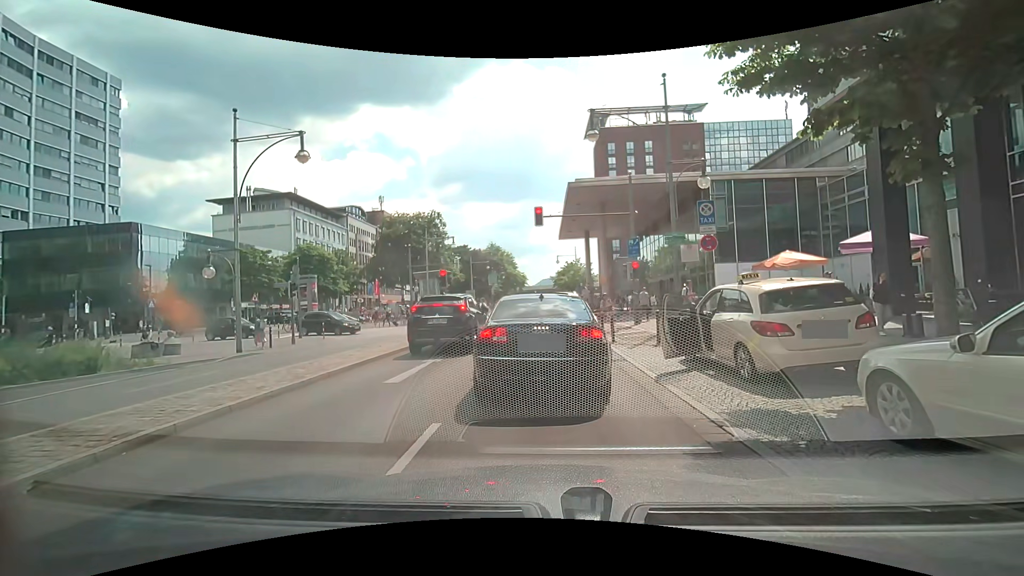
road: primary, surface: asphalt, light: Day
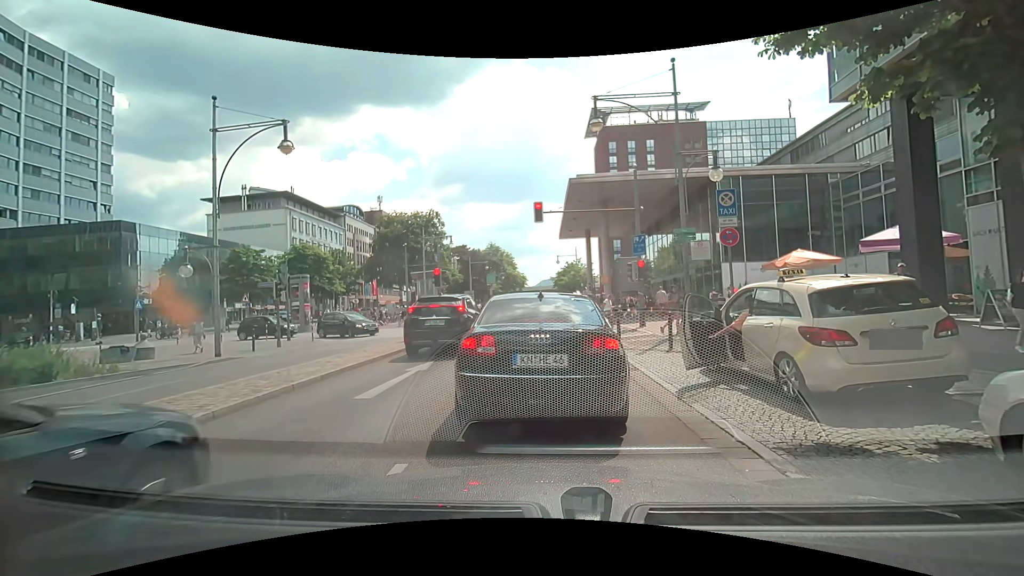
(0.0, +1.3) m; 0°
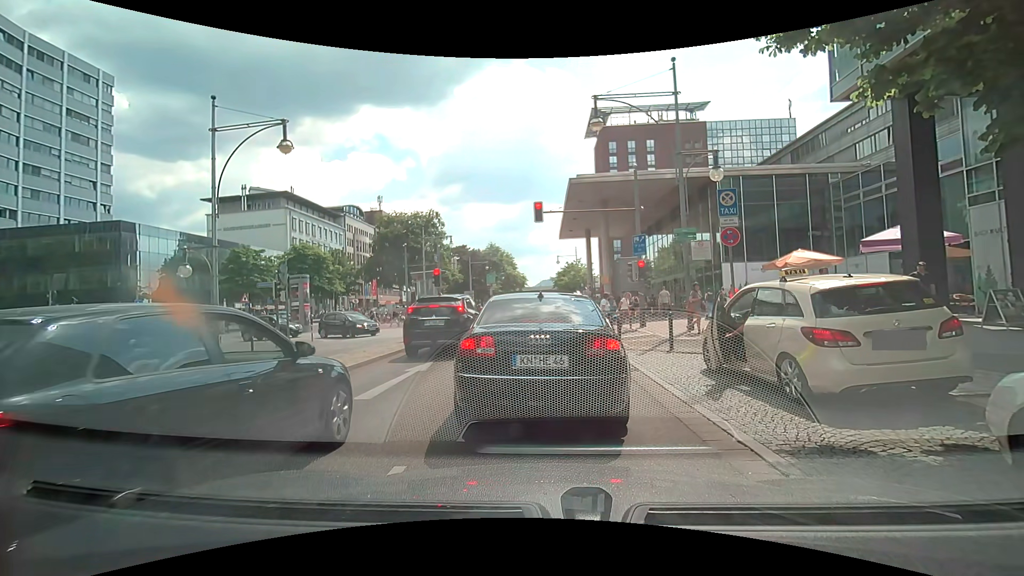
(0.0, +0.1) m; 0°
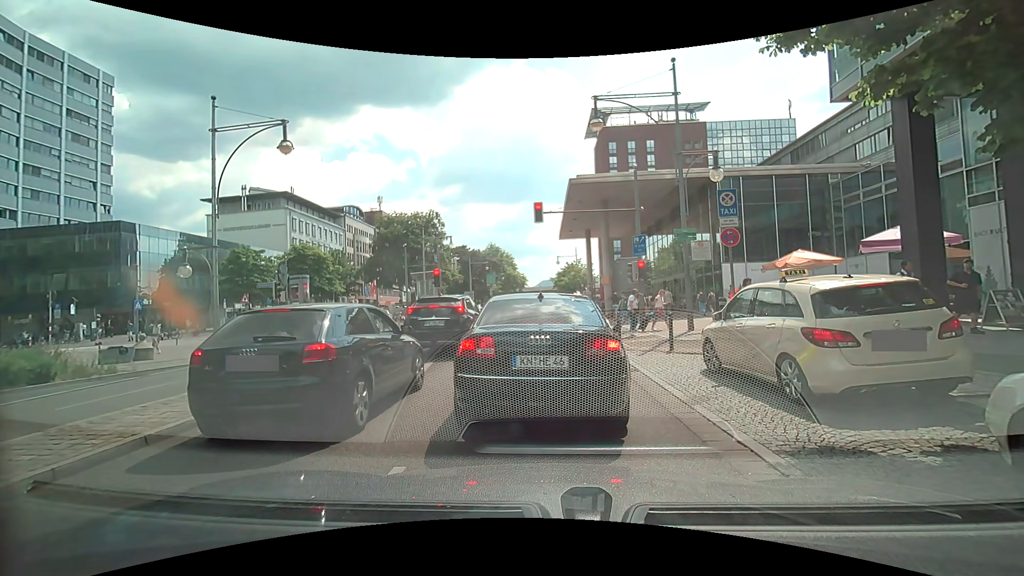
(0.0, 0.0) m; 0°
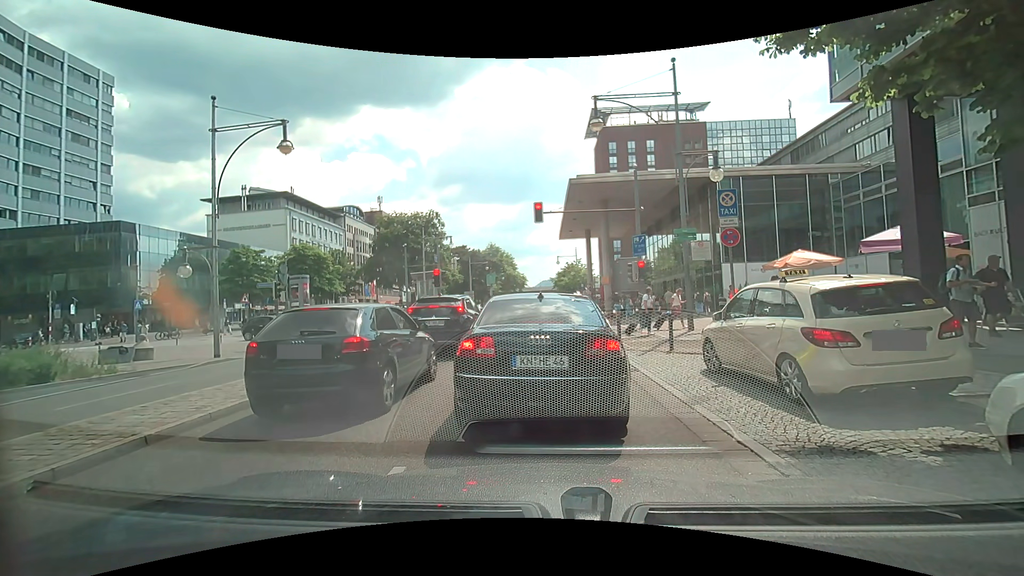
(0.0, 0.0) m; 0°
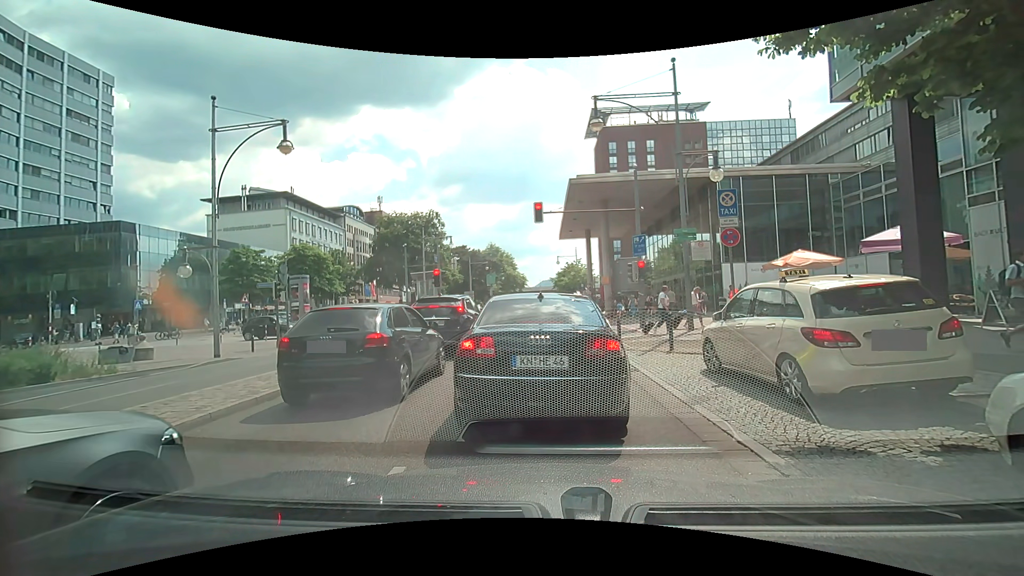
(0.0, 0.0) m; 0°
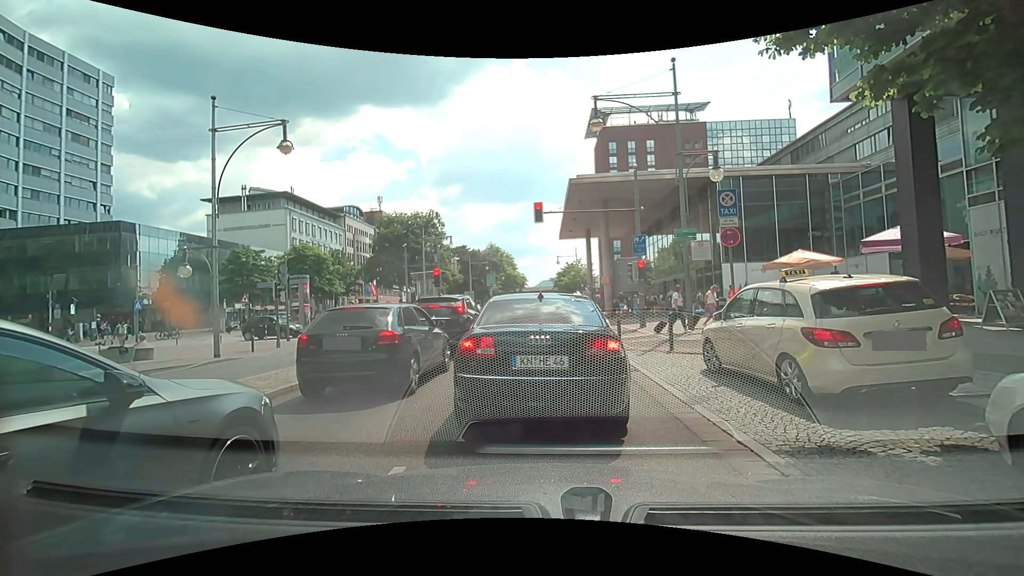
(0.0, 0.0) m; 0°
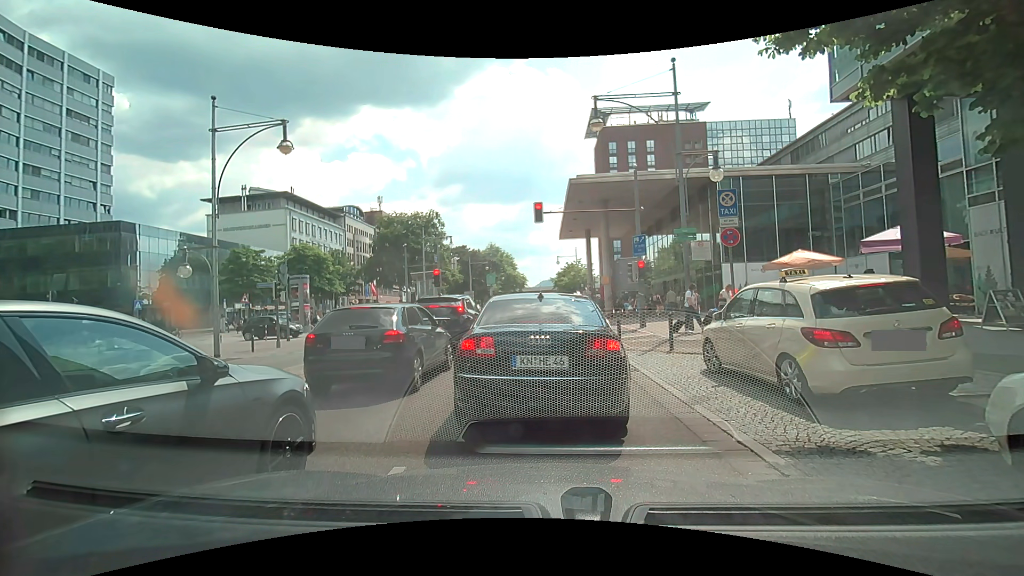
(0.0, 0.0) m; 0°
